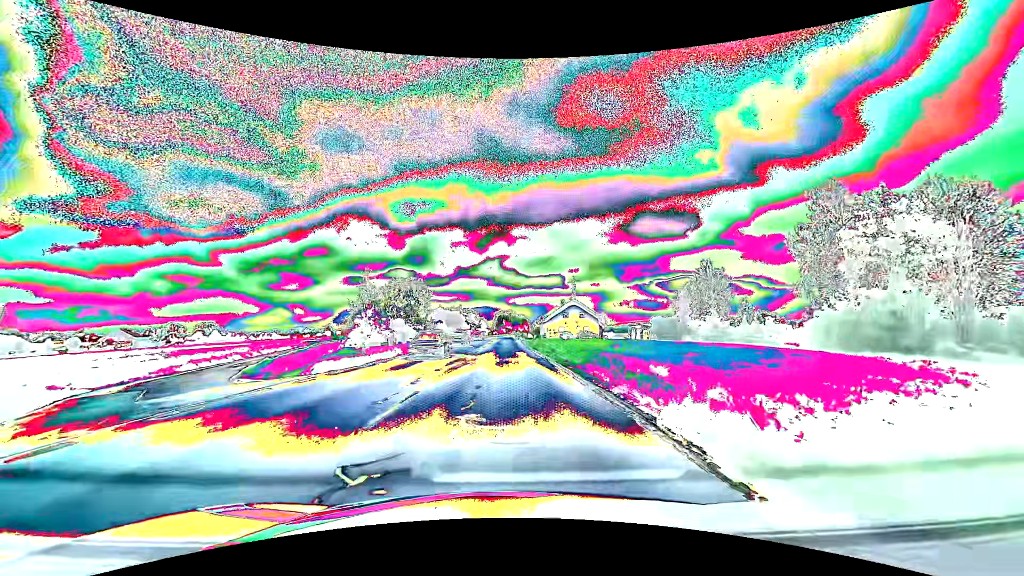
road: primary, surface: asphalt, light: Day
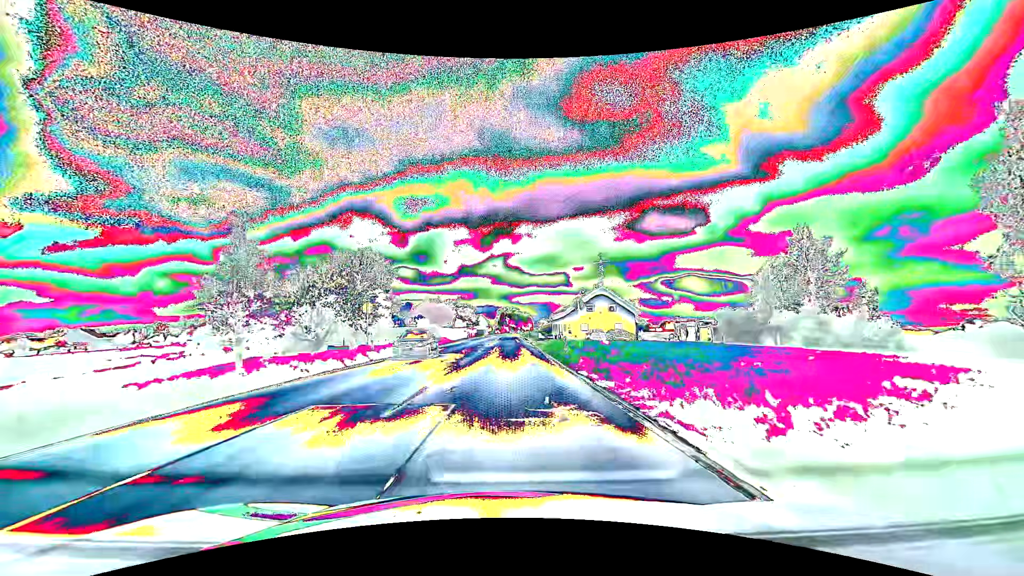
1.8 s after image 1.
(-0.1, +24.2) m; 0°
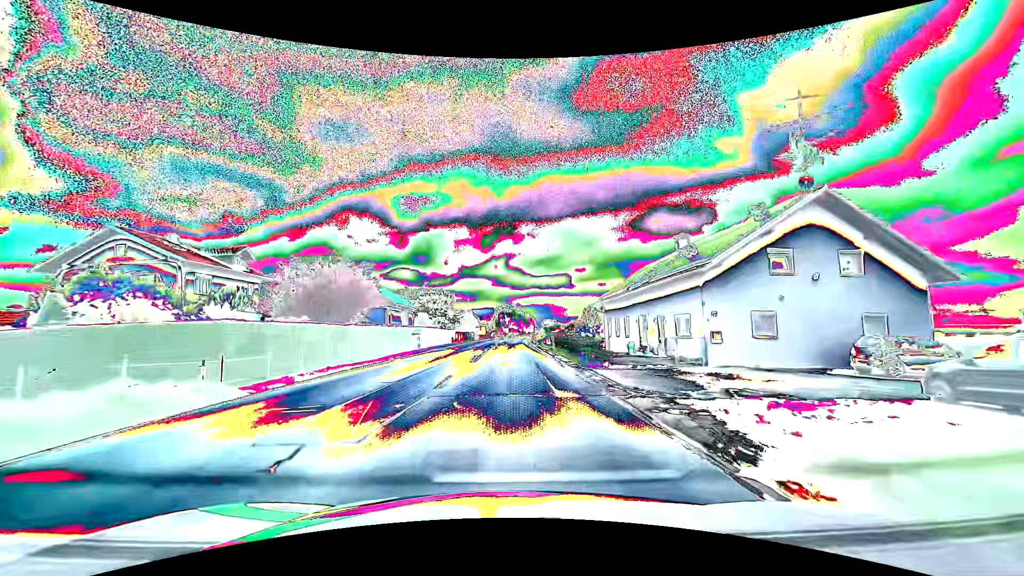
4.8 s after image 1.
(-0.1, +47.3) m; 0°
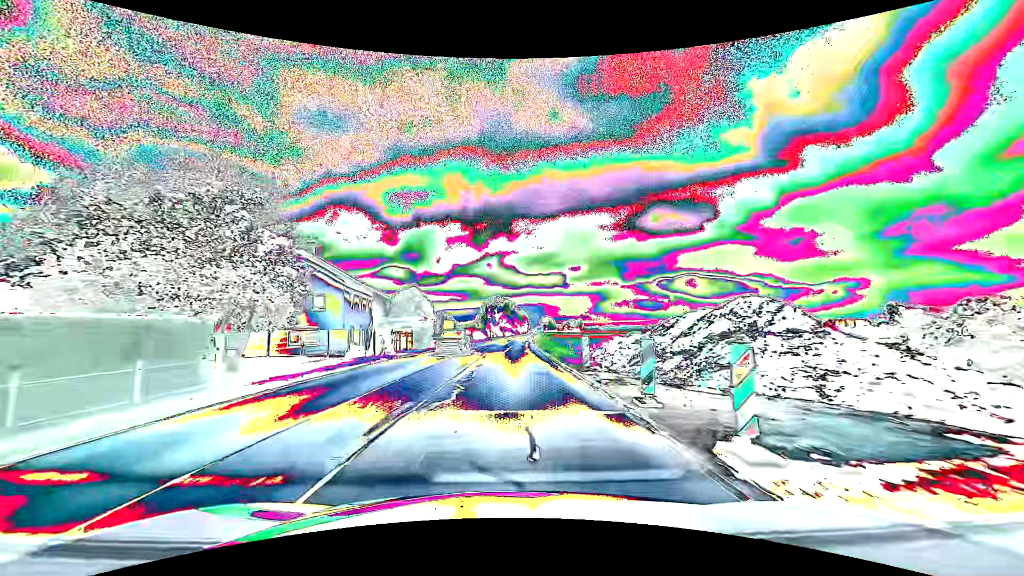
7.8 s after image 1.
(+0.4, +55.2) m; +1°
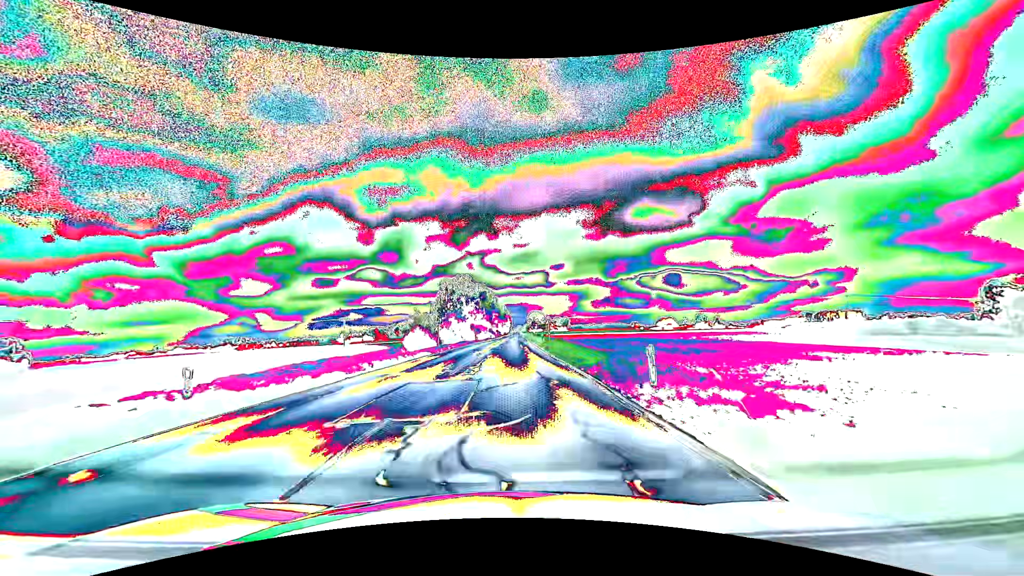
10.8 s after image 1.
(+1.1, +62.4) m; +2°
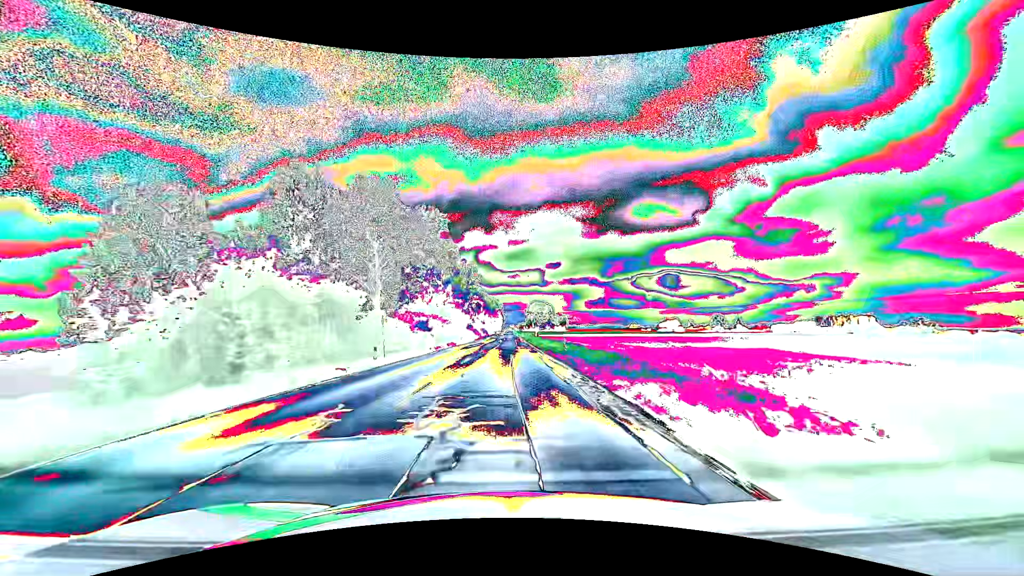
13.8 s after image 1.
(+0.9, +69.0) m; +1°
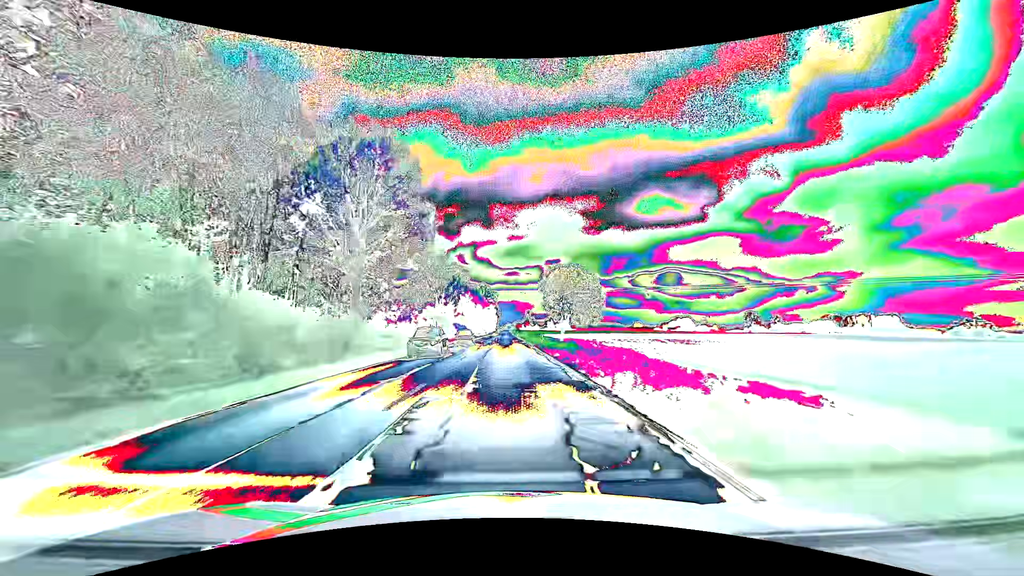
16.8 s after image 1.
(+0.2, +74.7) m; 0°
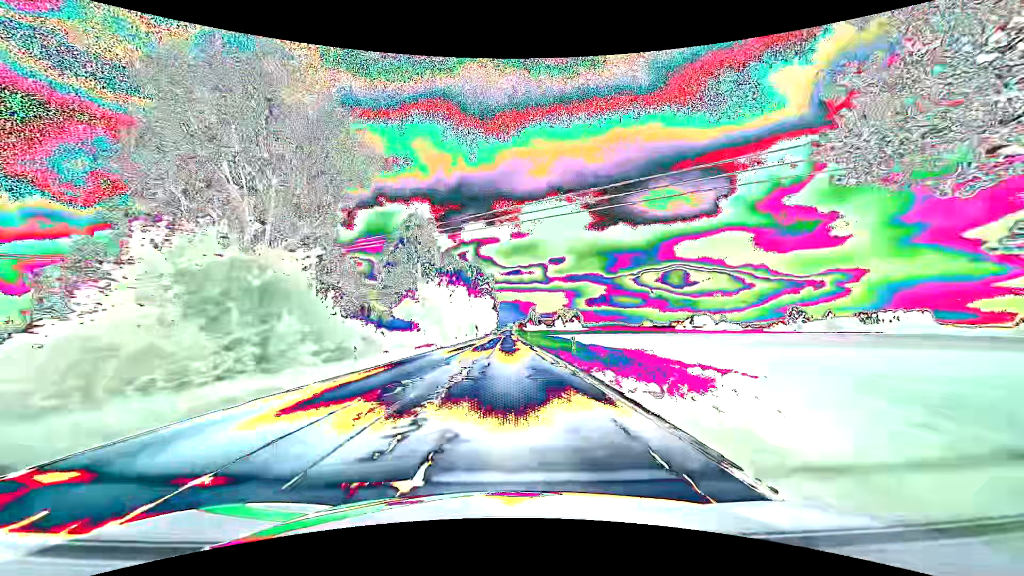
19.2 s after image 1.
(-0.3, +61.7) m; 0°
(0, +10) (0, +20) (0, +30) (0, +40) (0, +50) (0, +60) (0, +70) (0, +80) (-1, +90) (-1, +100) m
